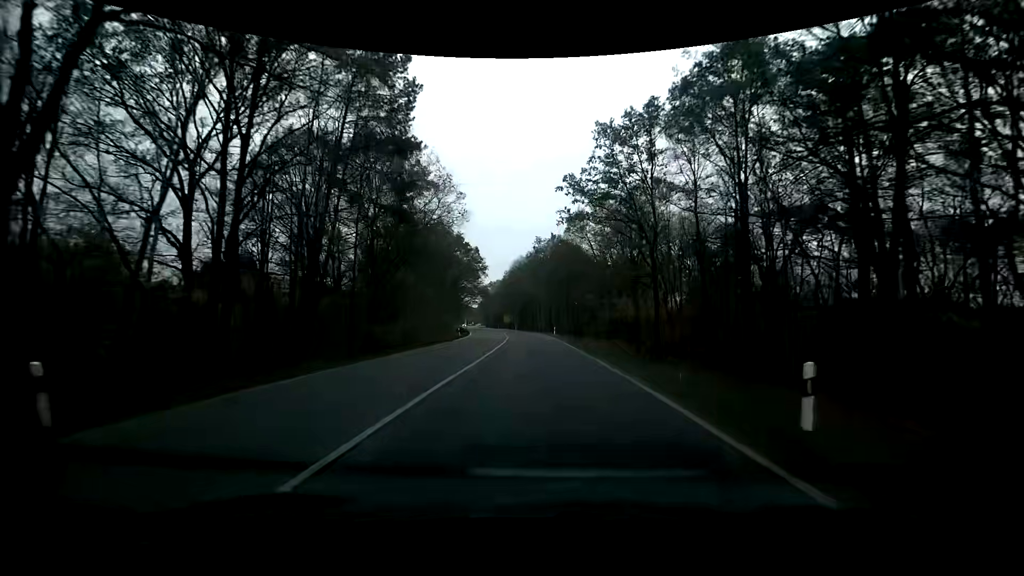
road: primary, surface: asphalt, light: Day
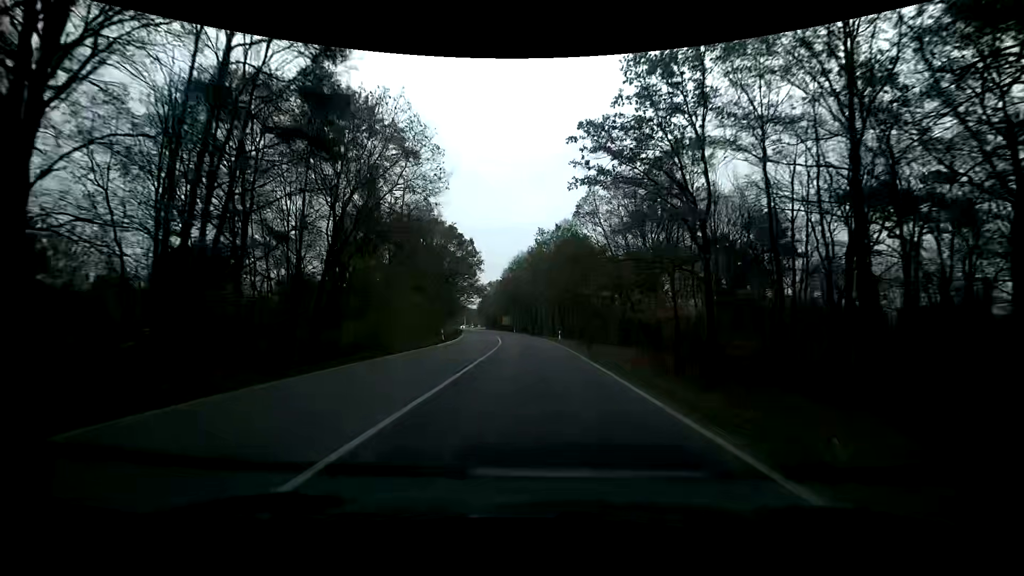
(+0.1, +10.7) m; 0°
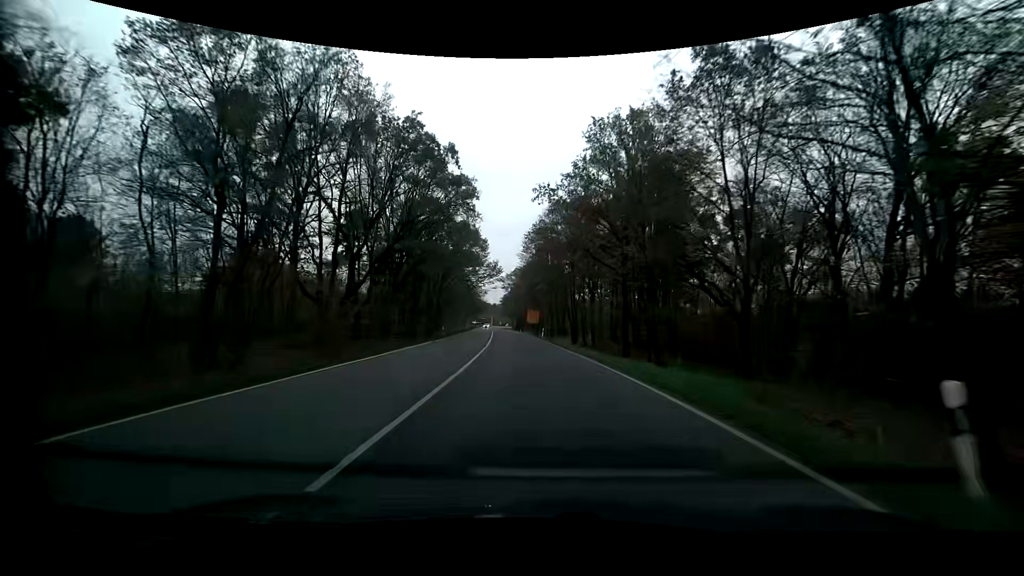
(-1.1, +42.6) m; -4°
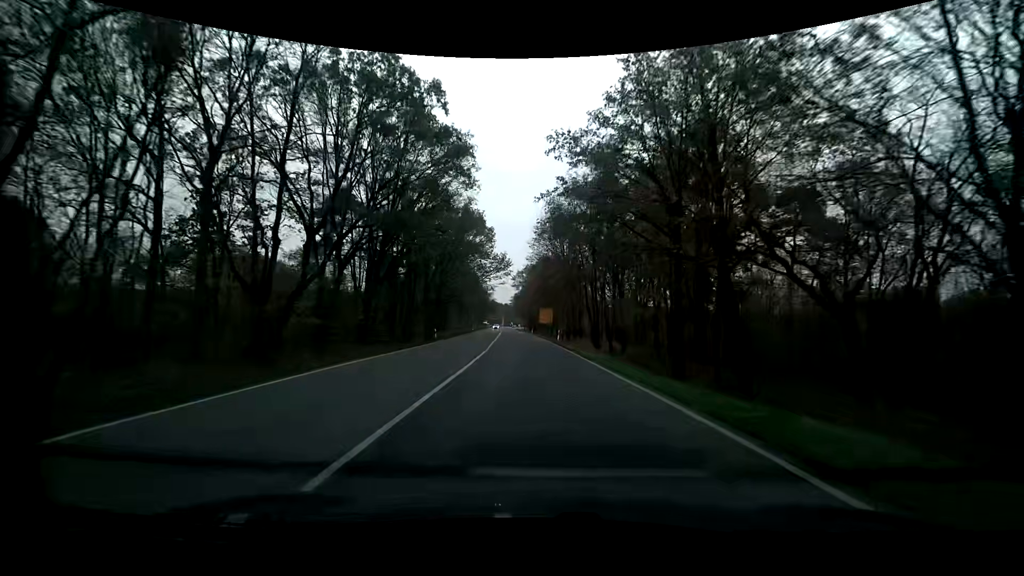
(-0.1, +10.7) m; -1°
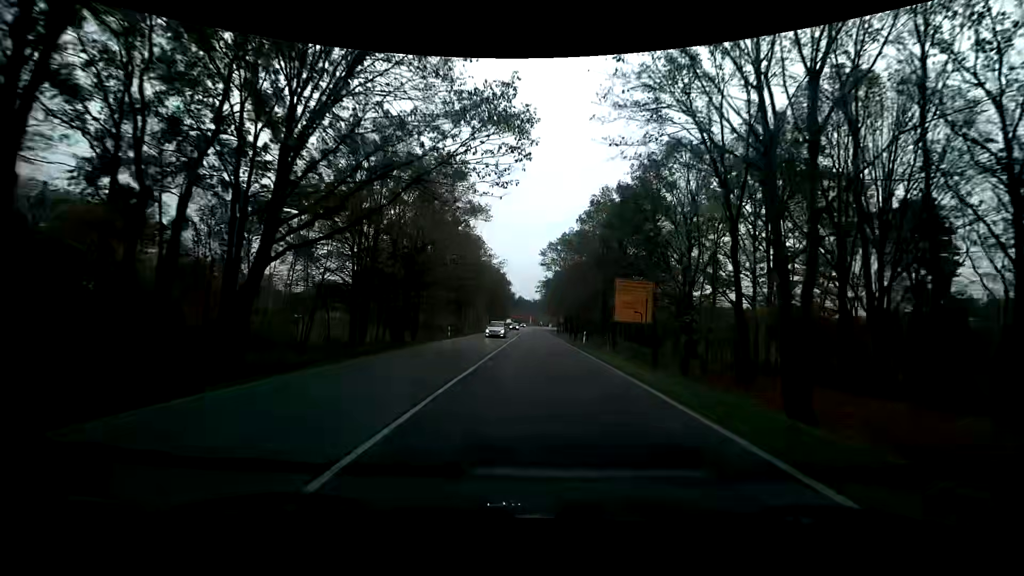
(-2.4, +53.6) m; -4°
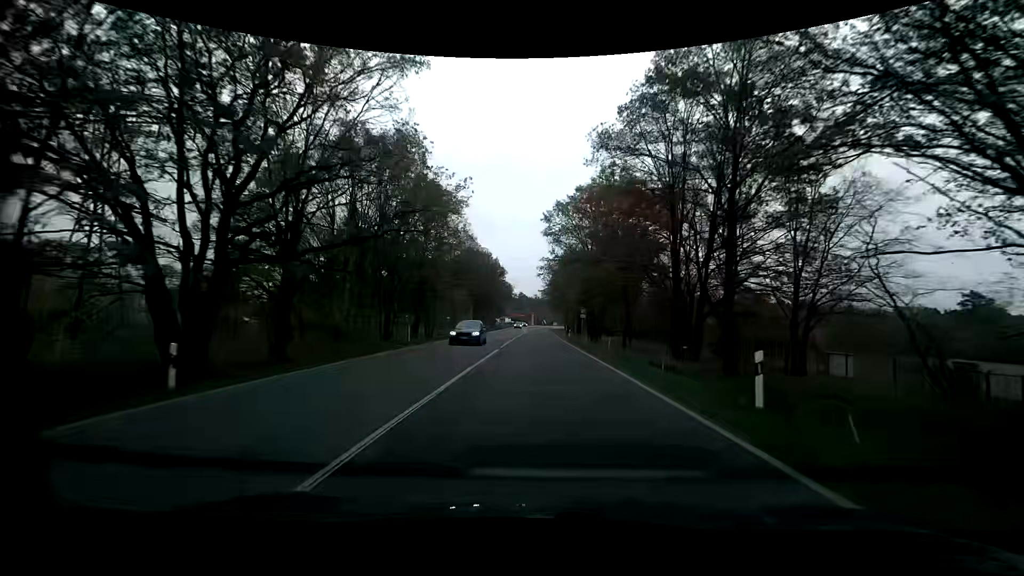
(+0.1, +32.5) m; 0°
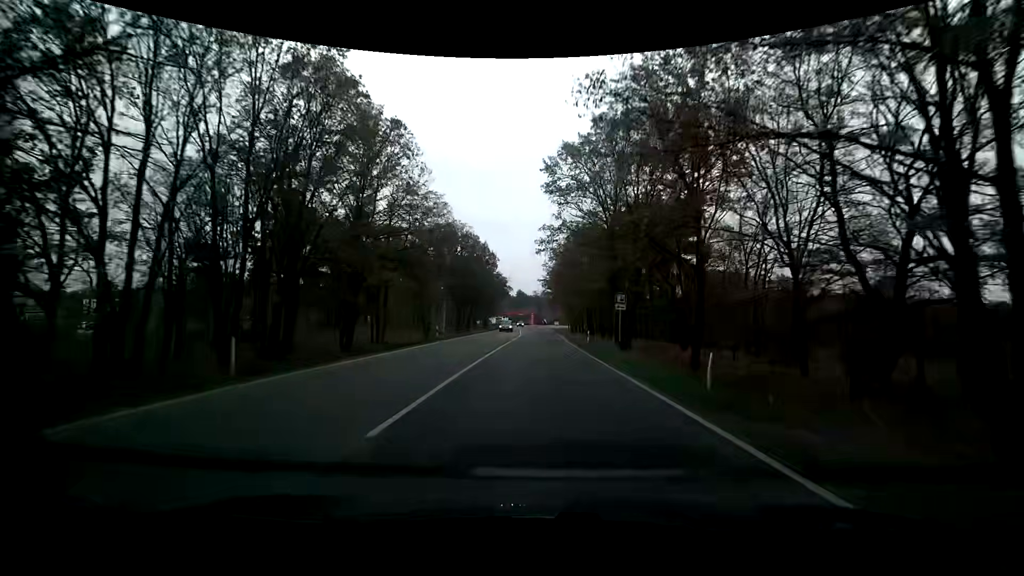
(0.0, +21.8) m; 0°
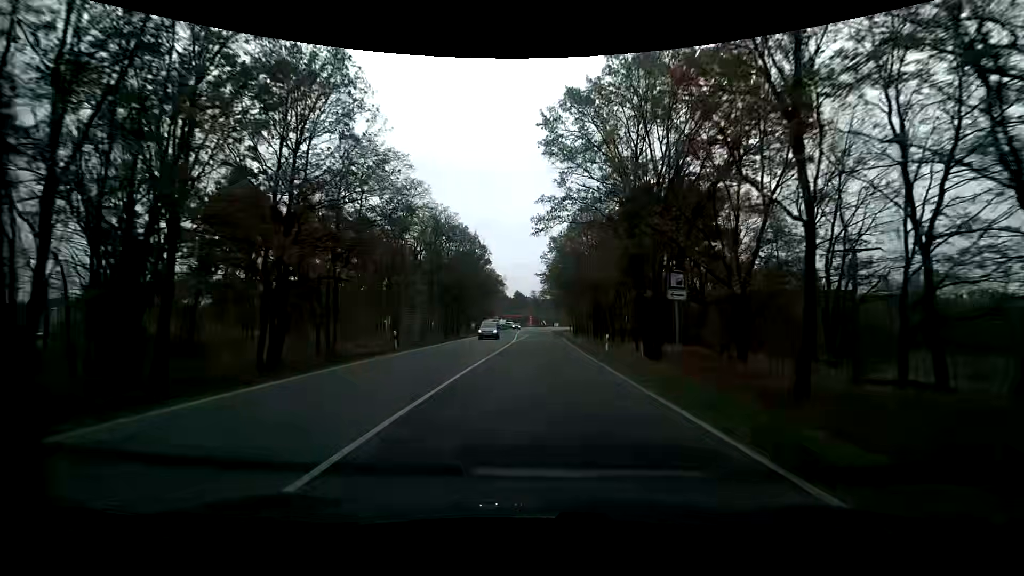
(+0.1, +11.0) m; 0°
(0, +10) (0, +20) (0, +30) (0, +40) (0, +50) (+1, +60) (+1, +70) (+1, +80) (+1, +90) (+1, +100) m
